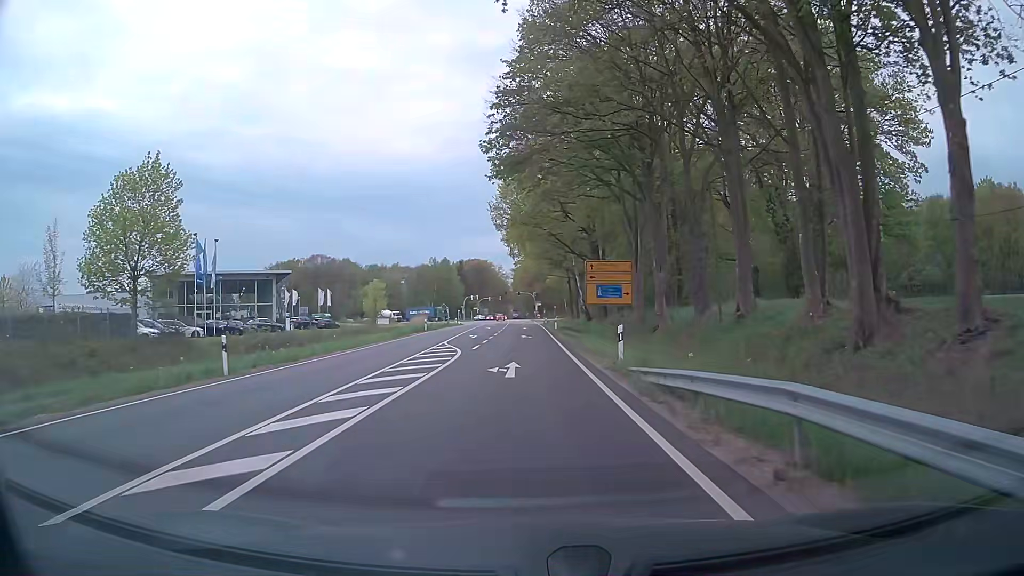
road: primary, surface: asphalt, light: Day
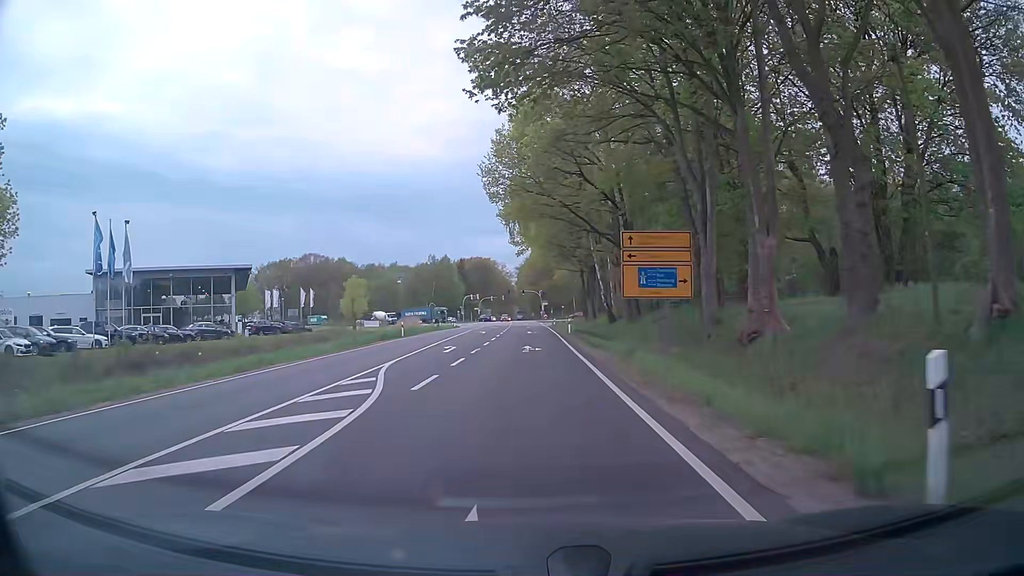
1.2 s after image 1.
(-0.1, +15.1) m; -1°
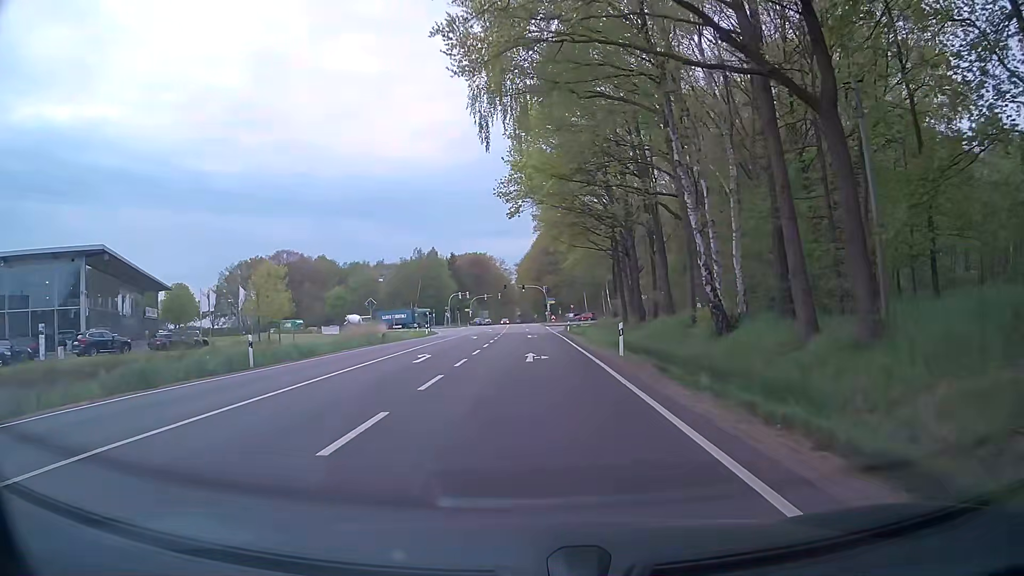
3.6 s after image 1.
(-0.1, +29.9) m; 0°
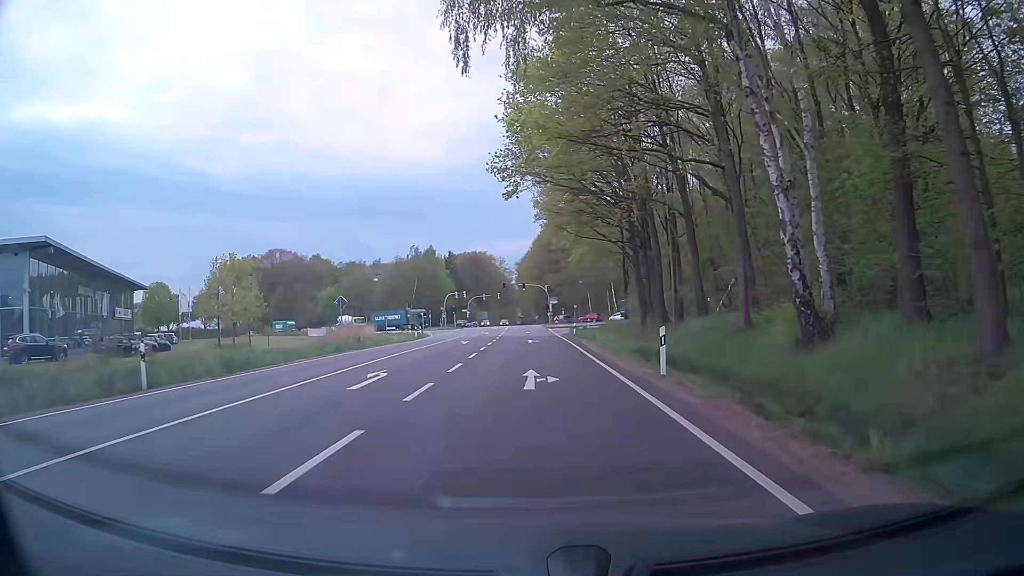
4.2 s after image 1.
(-0.1, +7.5) m; -1°
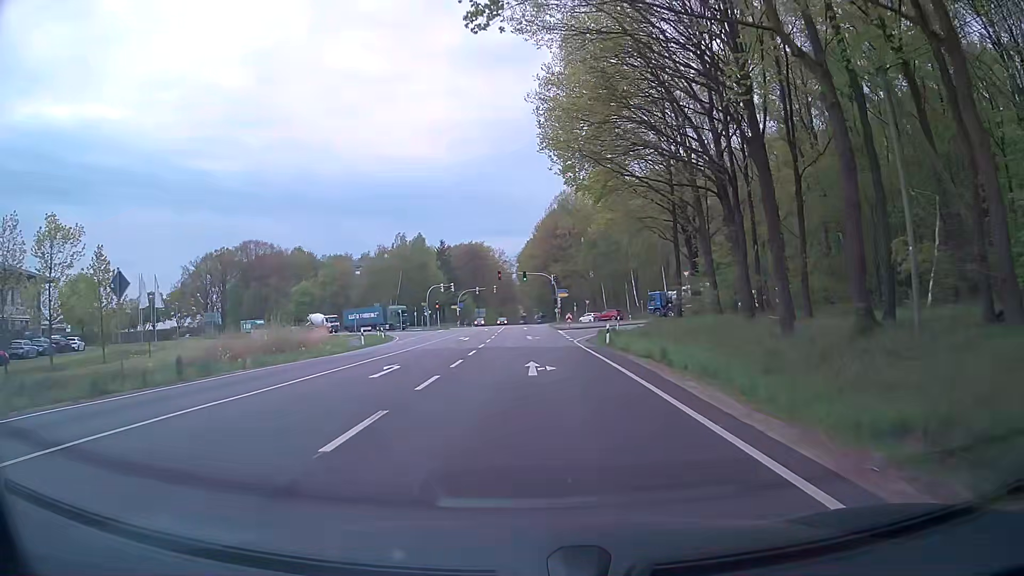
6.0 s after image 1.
(0.0, +22.3) m; 0°
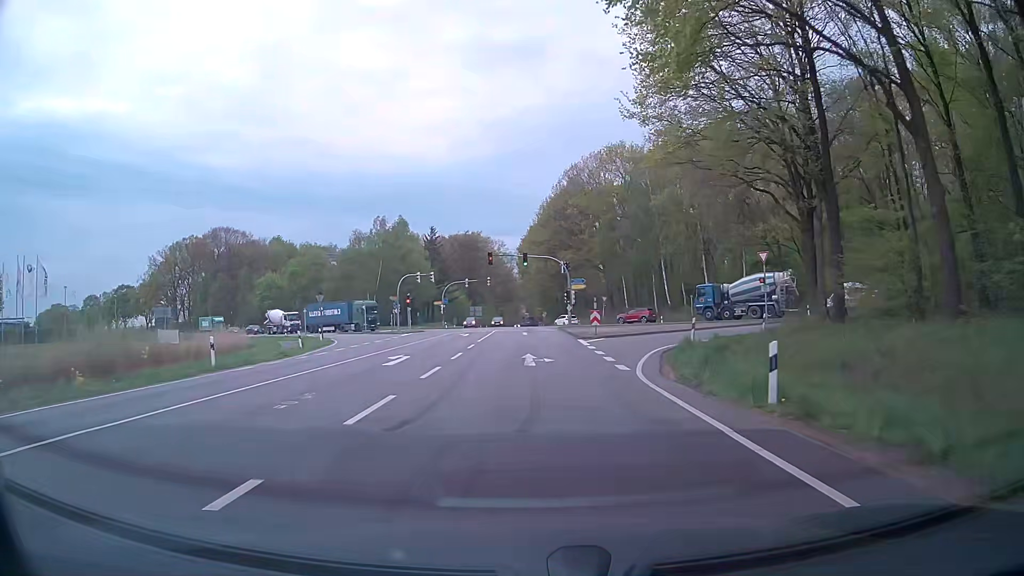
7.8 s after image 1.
(-0.1, +22.3) m; 0°
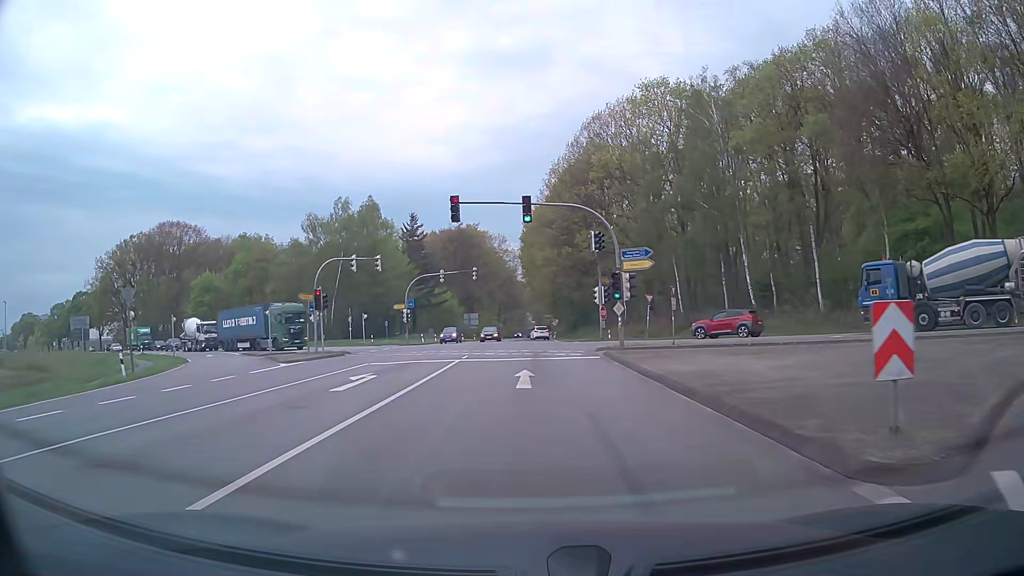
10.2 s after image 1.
(0.0, +29.8) m; 0°
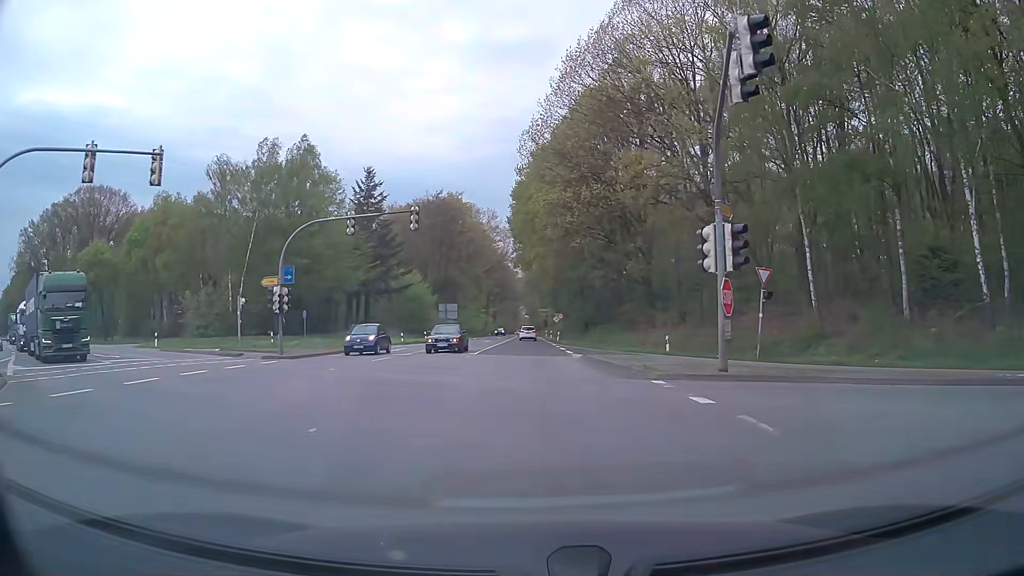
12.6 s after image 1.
(-0.3, +29.8) m; 0°
(0, +10) (0, +20) (0, +30) (0, +40) (0, +50) (0, +60) (0, +70) (0, +80) (0, +90) (0, +100) m
